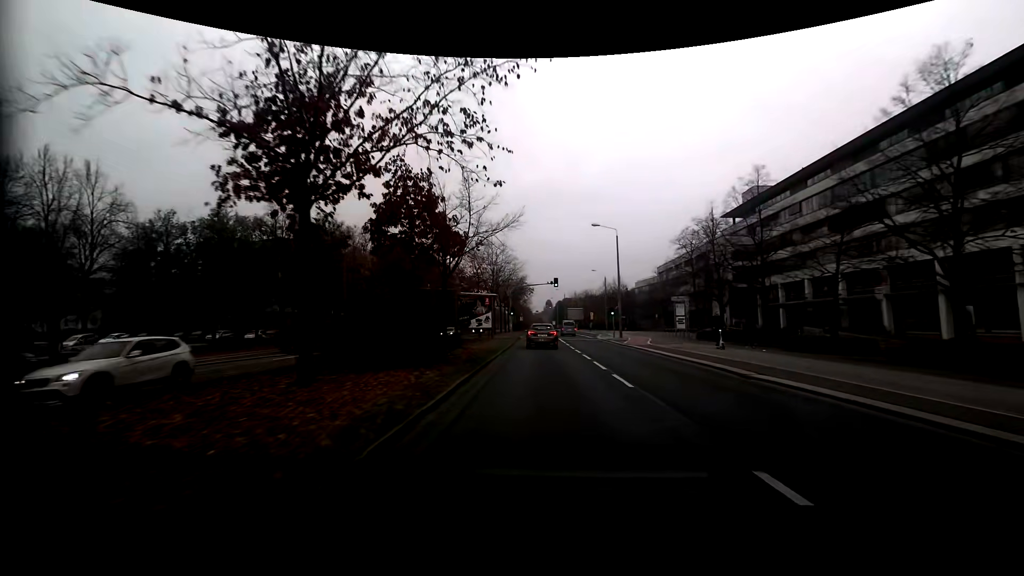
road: secondary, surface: asphalt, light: Day
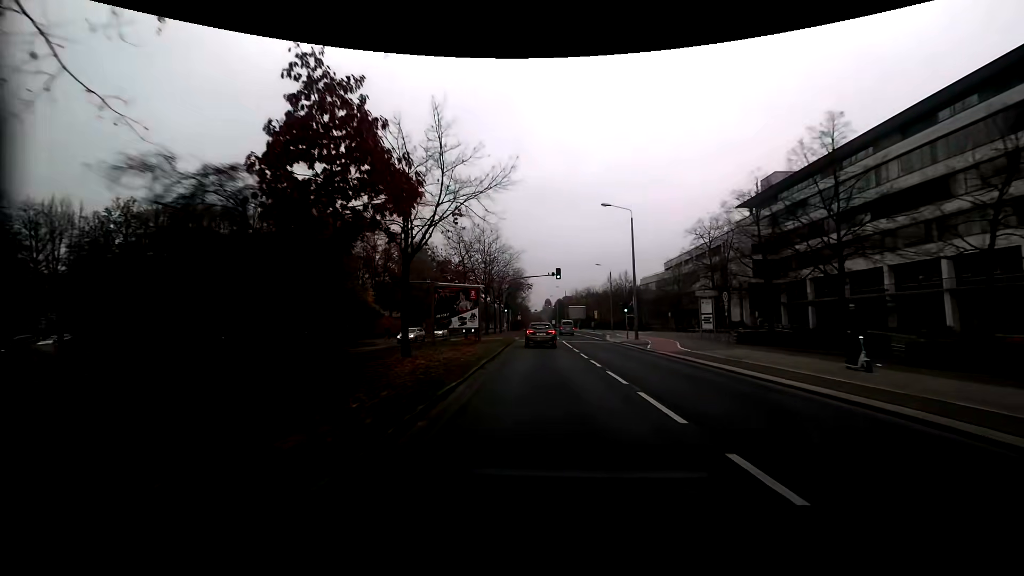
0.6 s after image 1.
(0.0, +8.4) m; 0°
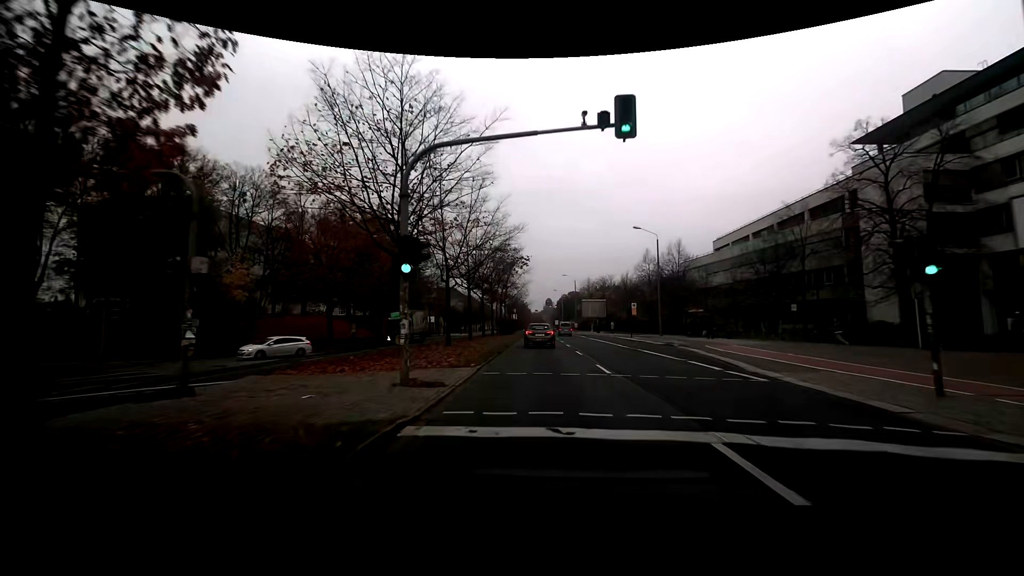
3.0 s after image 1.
(-0.1, +33.9) m; 0°
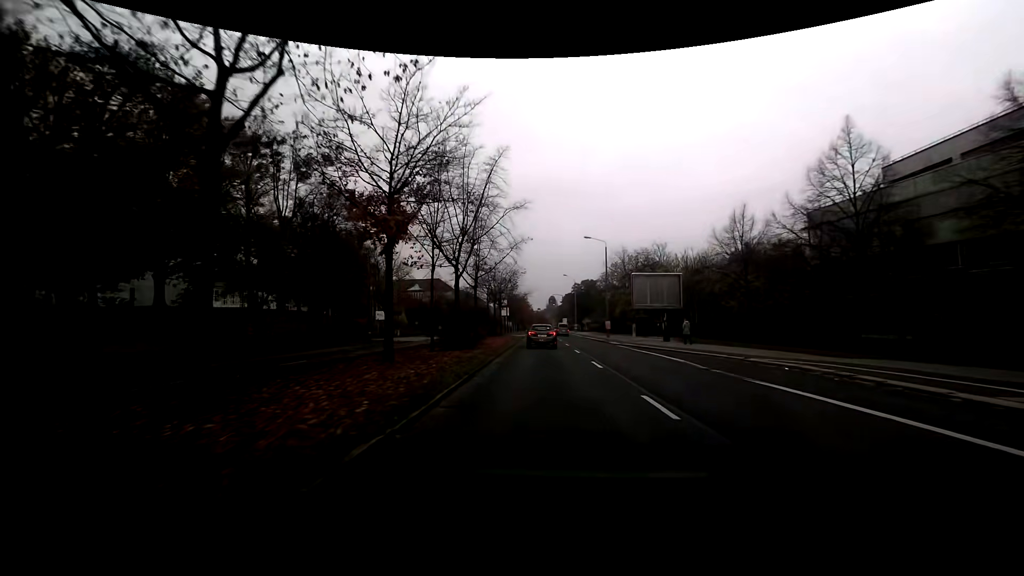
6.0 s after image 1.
(-0.3, +42.9) m; -1°
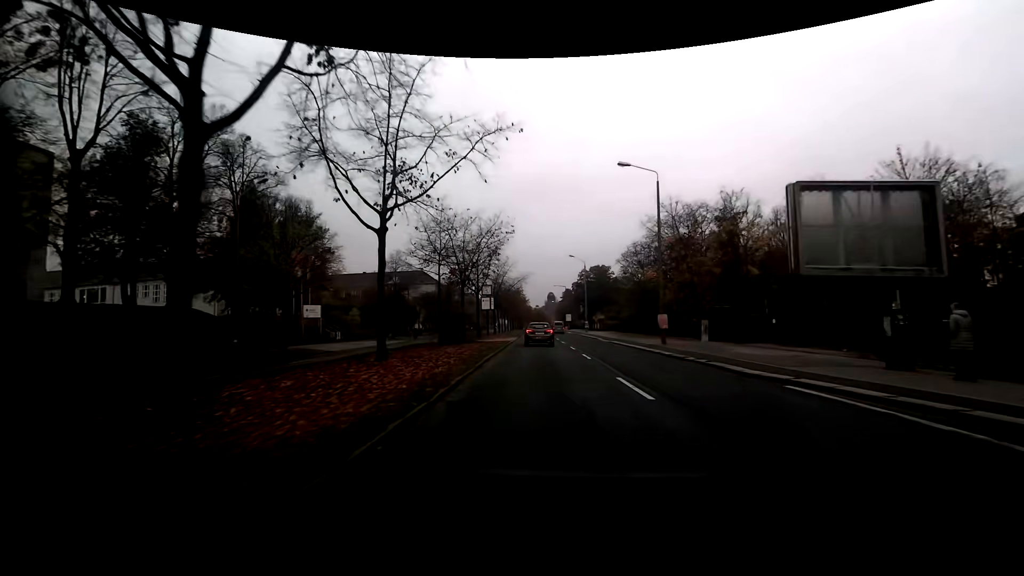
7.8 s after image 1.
(+0.1, +25.8) m; 0°
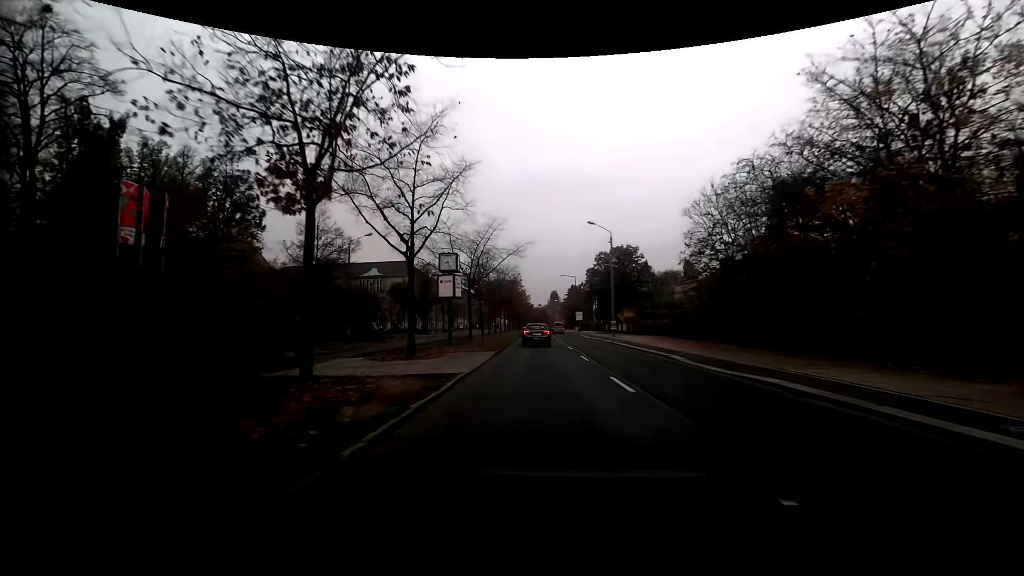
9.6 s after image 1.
(0.0, +25.7) m; 0°
(0, +10) (0, +20) (0, +30) (0, +40) (0, +50) (0, +60) (0, +70) (0, +80) (0, +90) (0, +100) m
